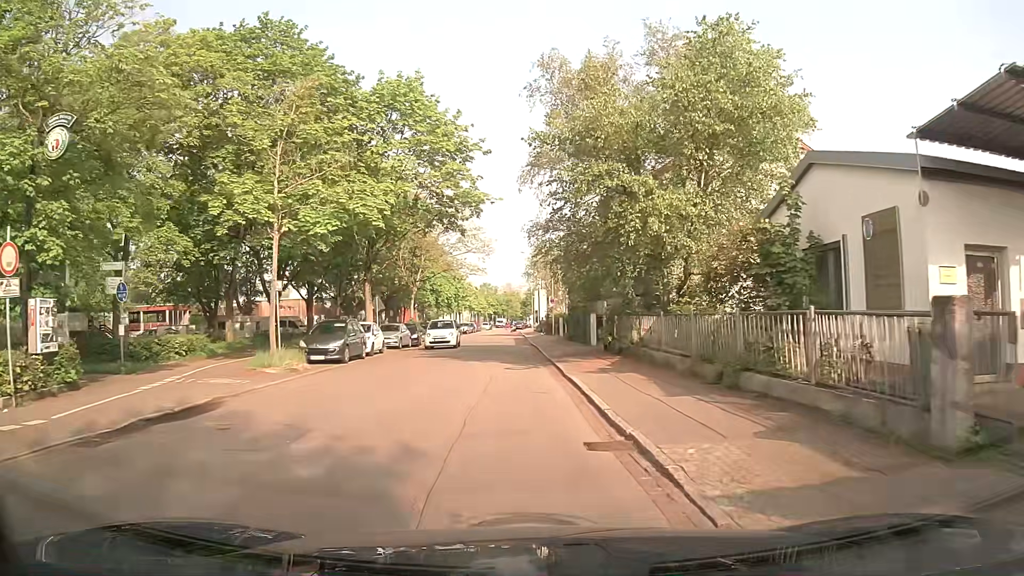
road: residential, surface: asphalt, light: Day
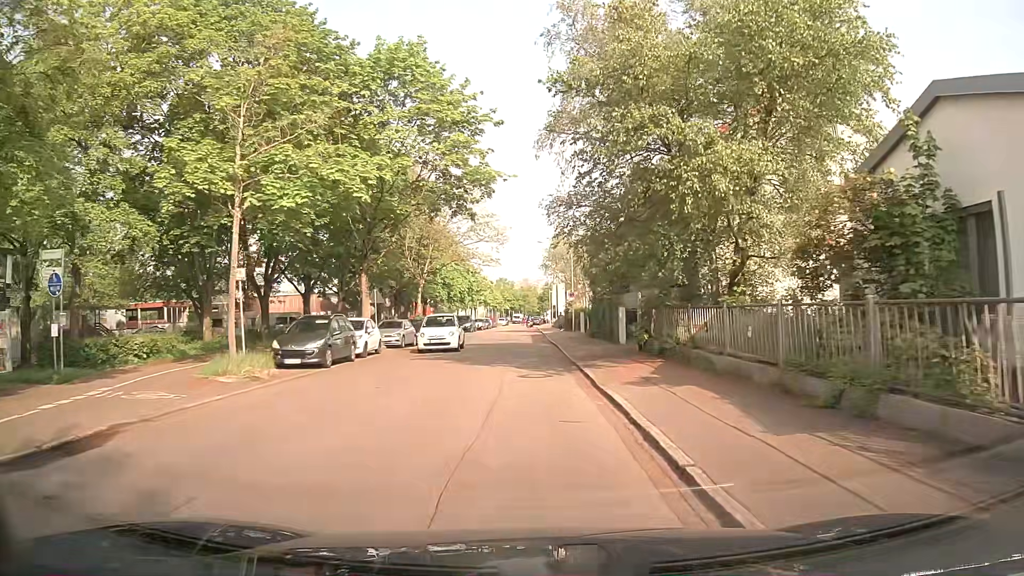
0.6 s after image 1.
(0.0, +4.2) m; -1°
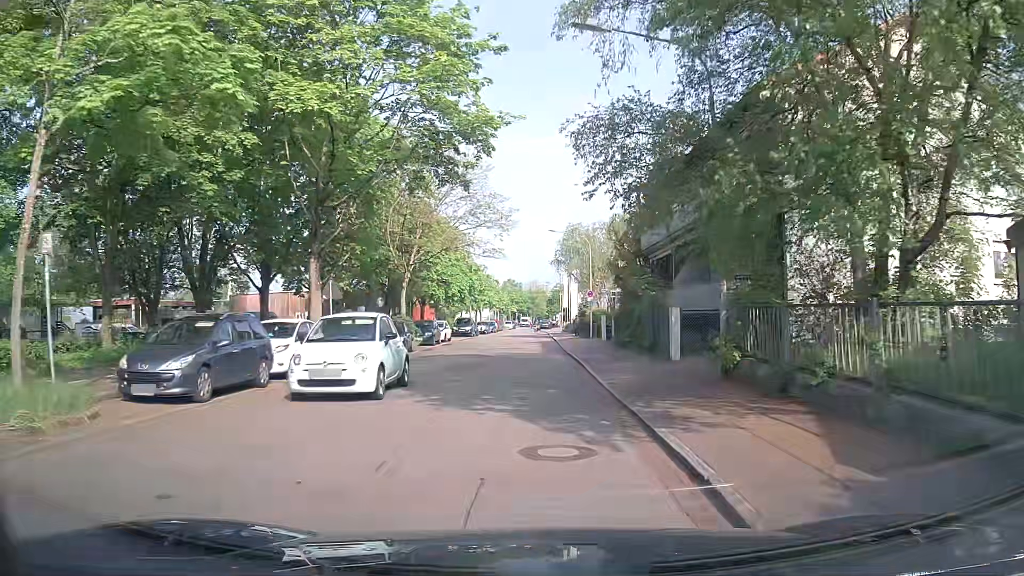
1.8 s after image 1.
(-0.1, +8.5) m; -1°
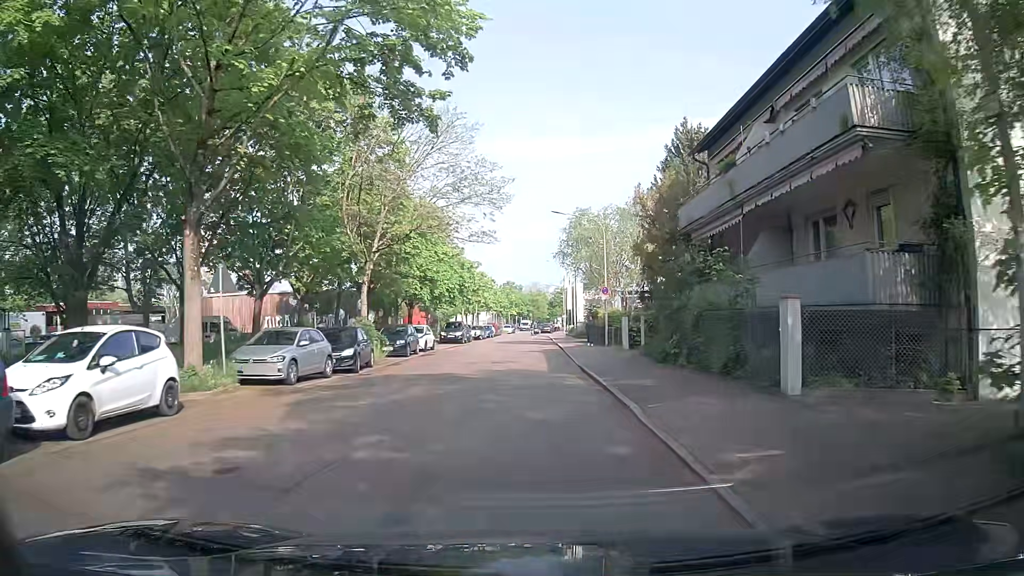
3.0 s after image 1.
(0.0, +8.6) m; 0°
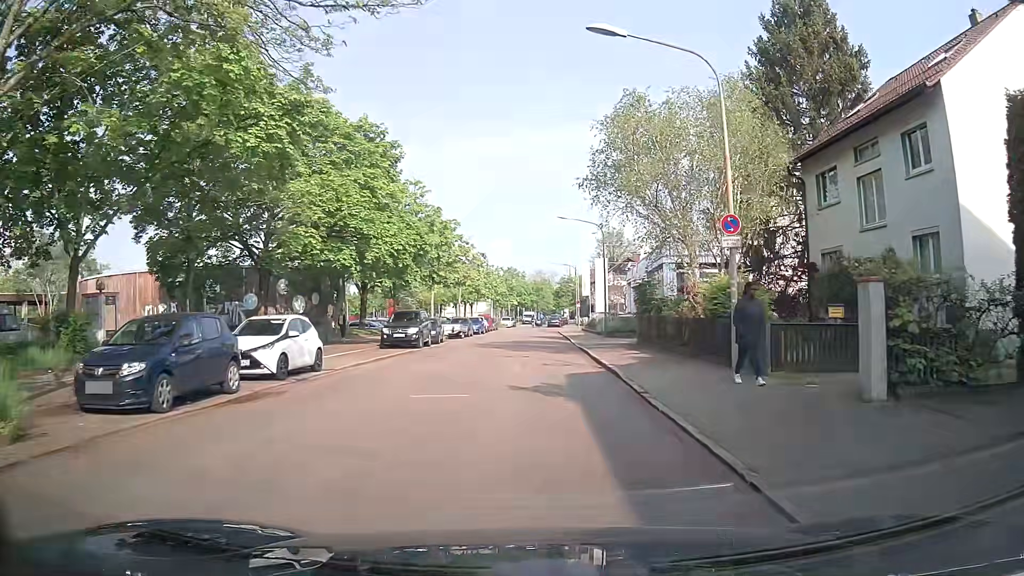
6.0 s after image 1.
(-0.1, +22.0) m; -2°
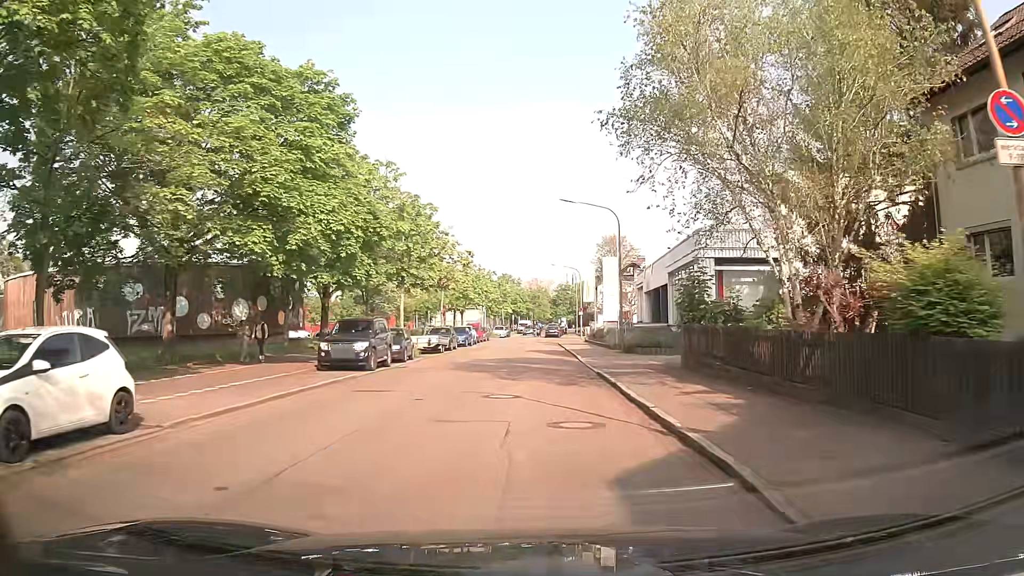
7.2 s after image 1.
(+0.3, +8.9) m; +3°
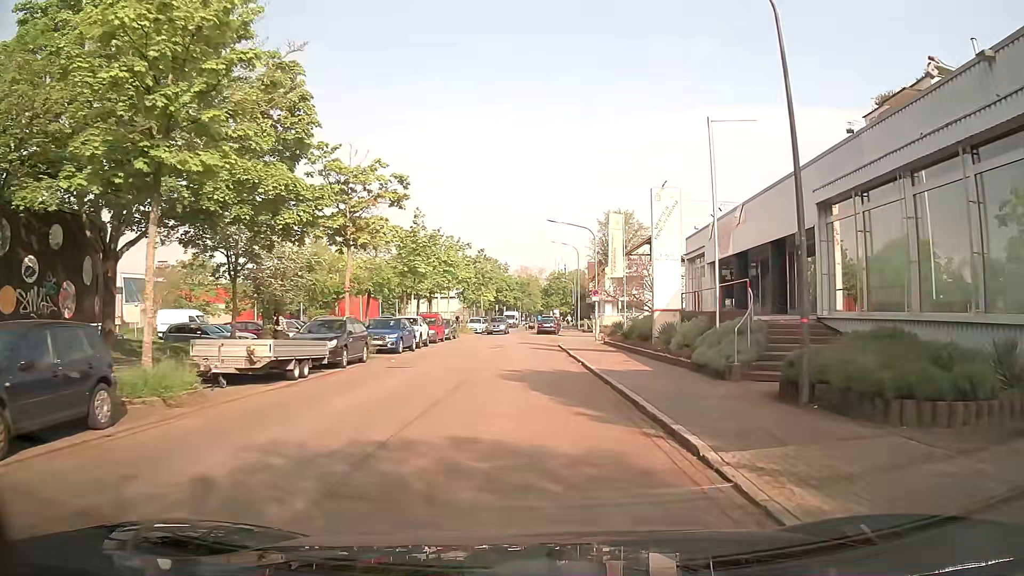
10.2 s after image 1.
(-0.1, +22.7) m; 0°
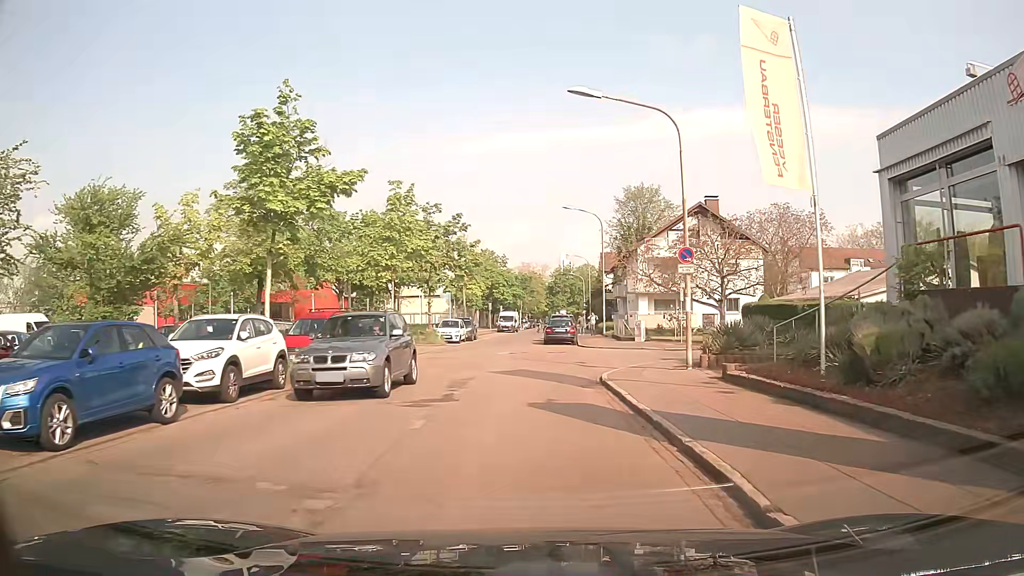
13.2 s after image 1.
(+0.2, +22.2) m; +1°
(0, +10) (0, +20) (-1, +30) (-1, +40) (-1, +50) (-1, +60) (0, +70) (0, +80) (+1, +90) (+3, +100) m
